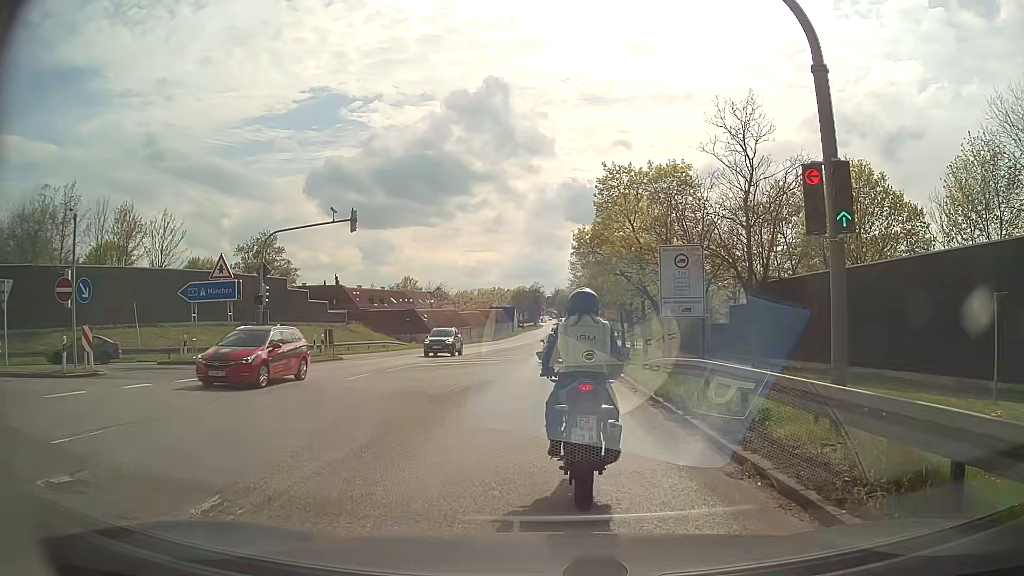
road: secondary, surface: asphalt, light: Day
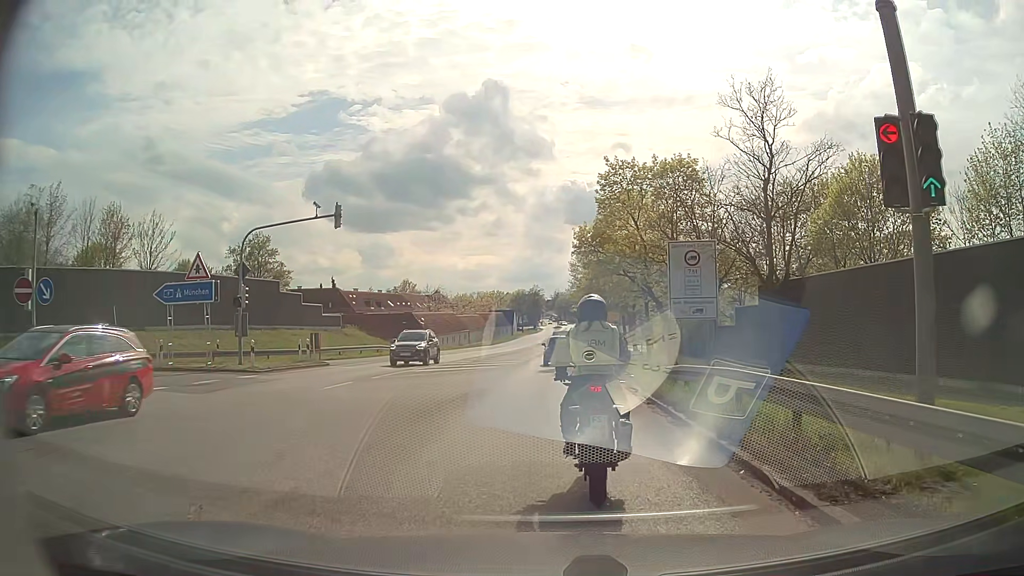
(0.0, +2.2) m; 0°
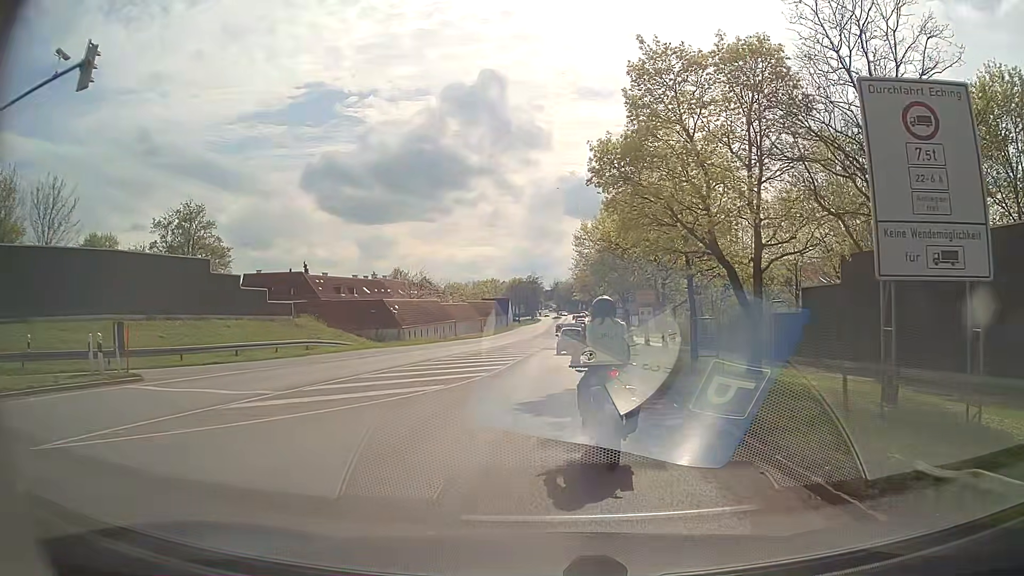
(-0.2, +16.1) m; 0°
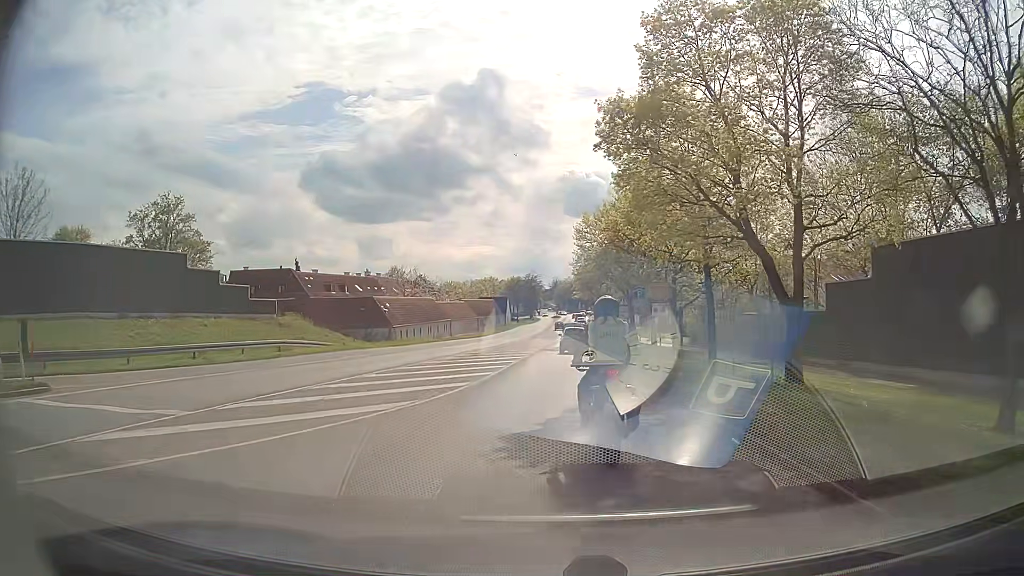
(0.0, +4.0) m; 0°
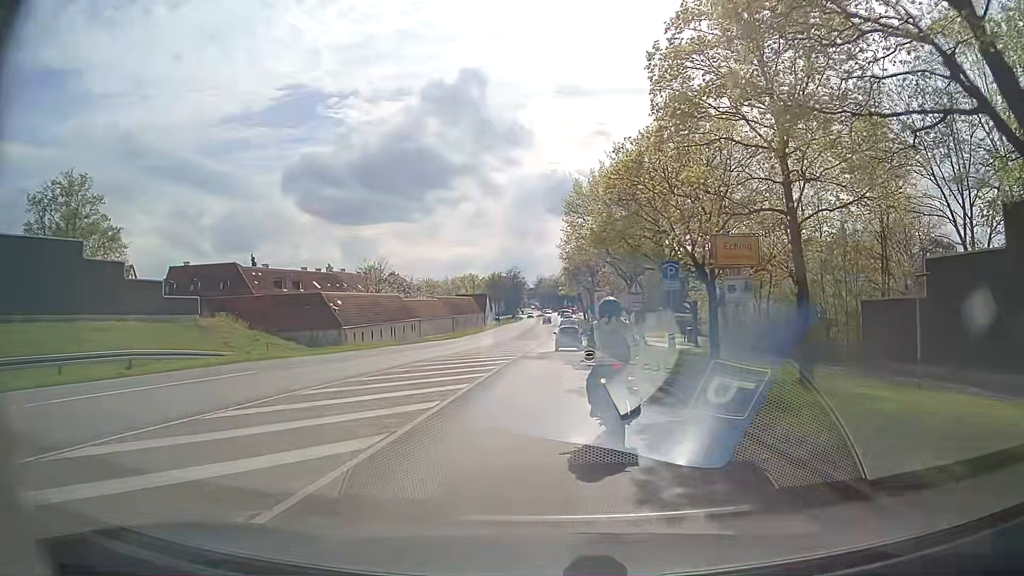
(0.0, +12.6) m; 0°
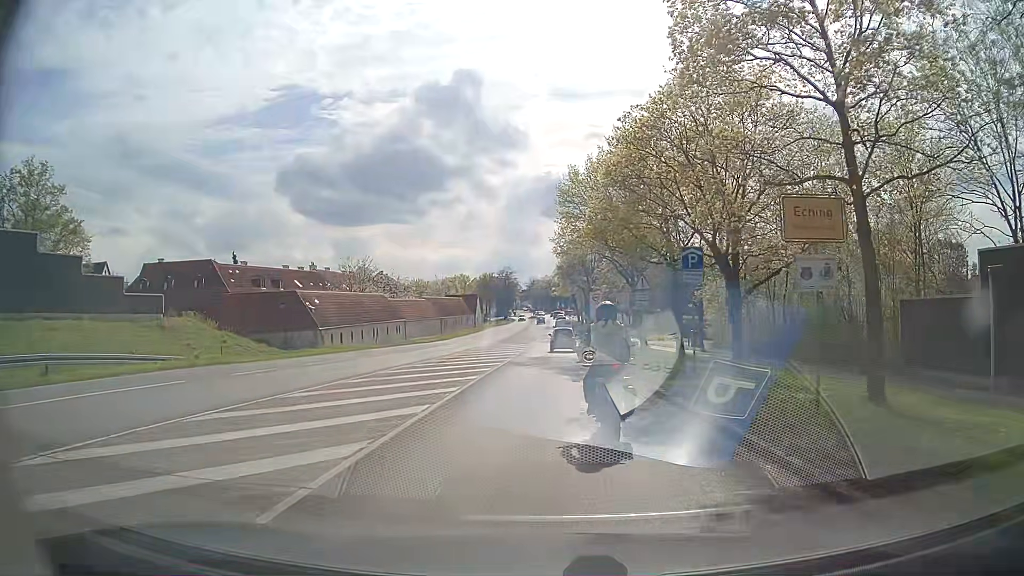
(0.0, +4.5) m; +1°
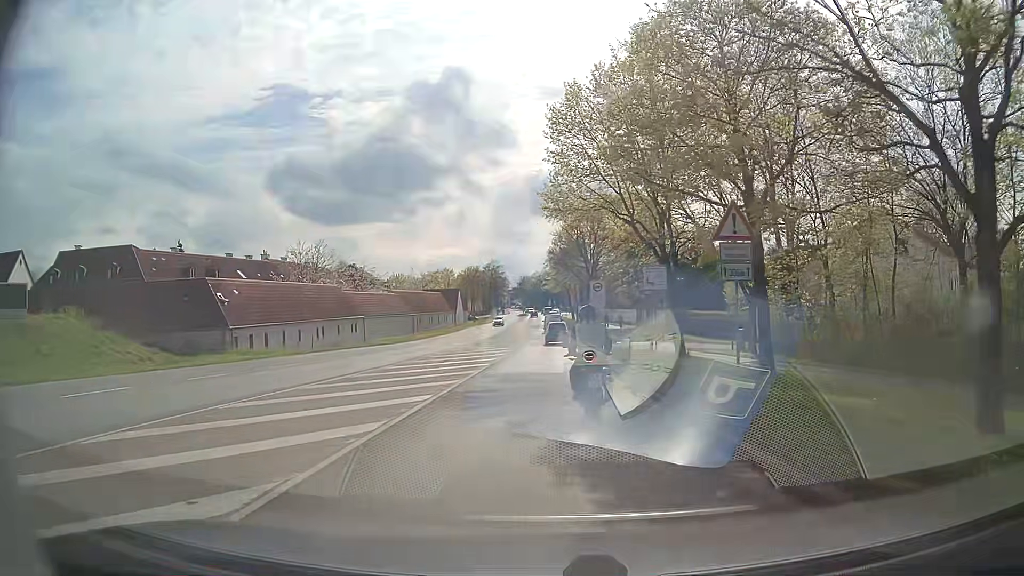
(+0.2, +14.6) m; +1°
